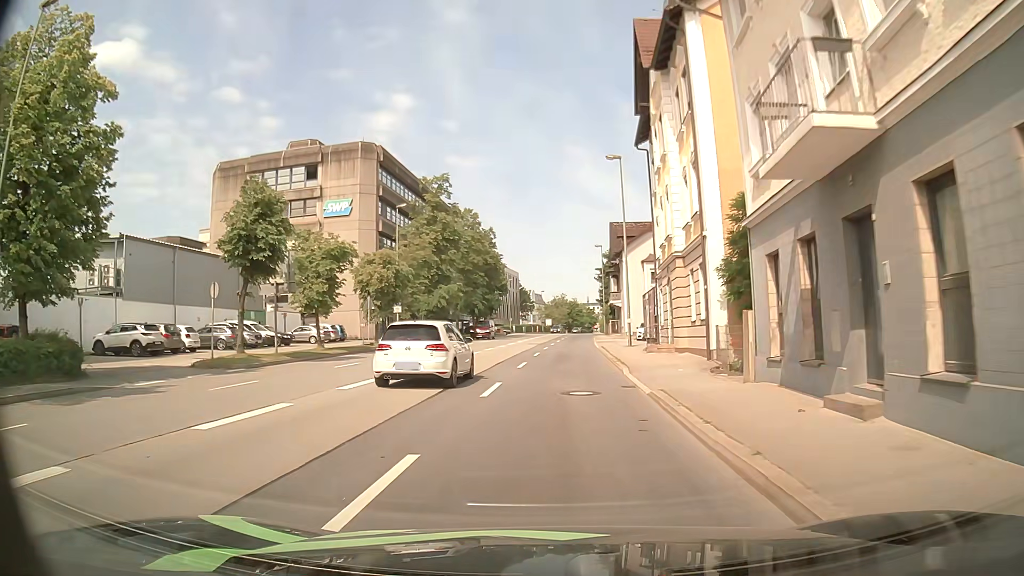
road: primary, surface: asphalt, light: Day
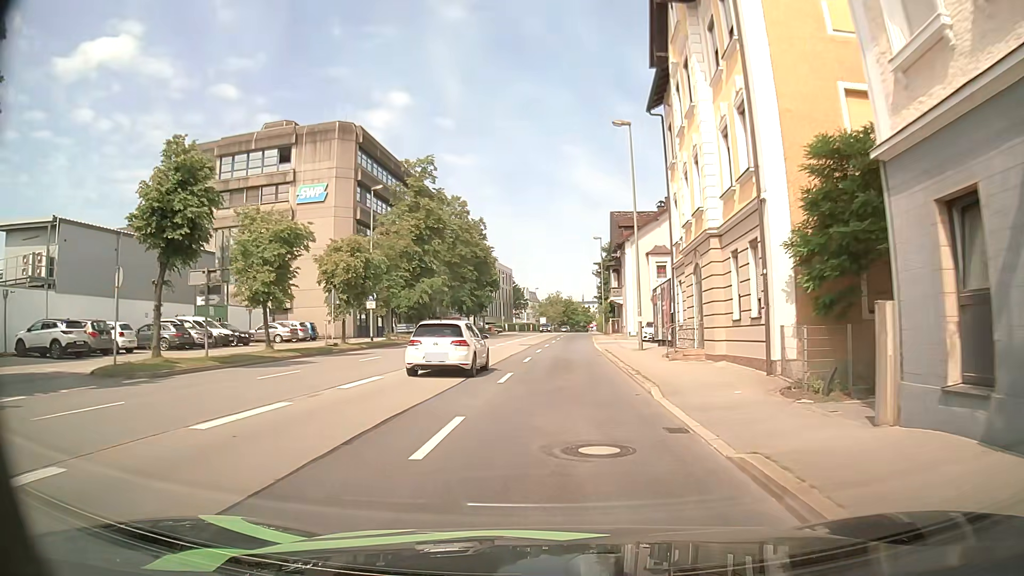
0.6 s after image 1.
(0.0, +6.1) m; 0°
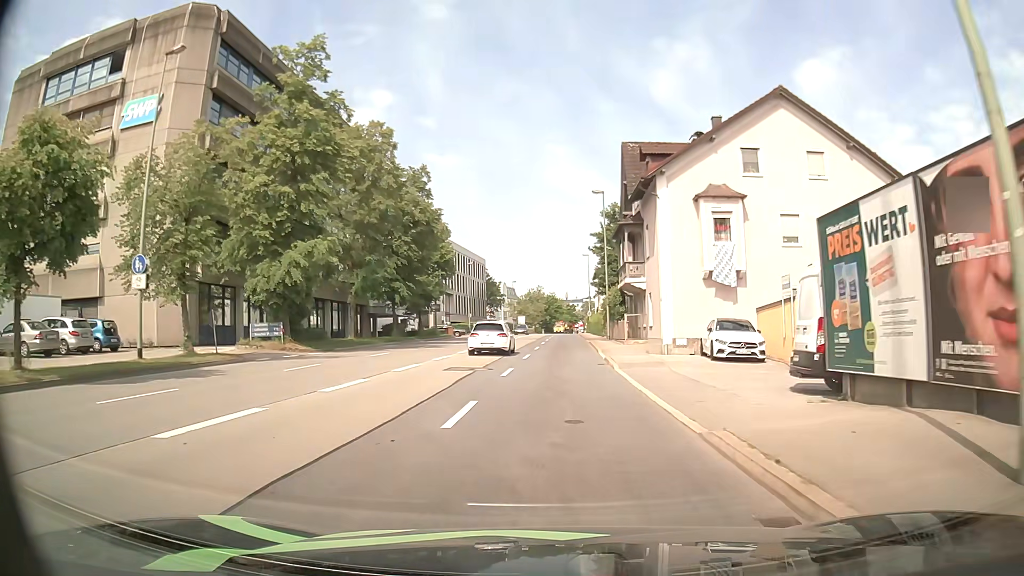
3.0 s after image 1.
(+0.6, +24.9) m; +2°
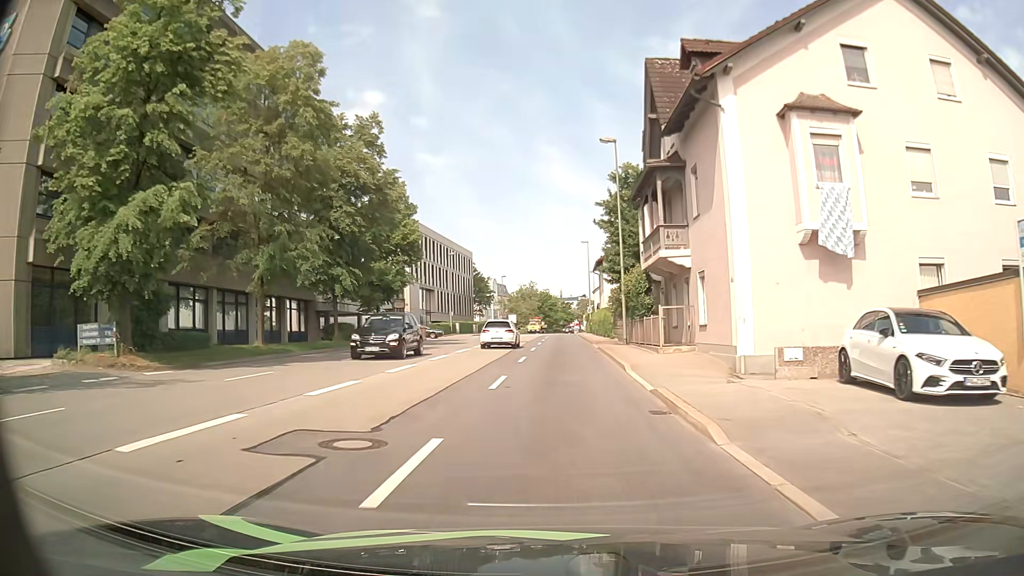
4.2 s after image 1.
(0.0, +13.0) m; 0°
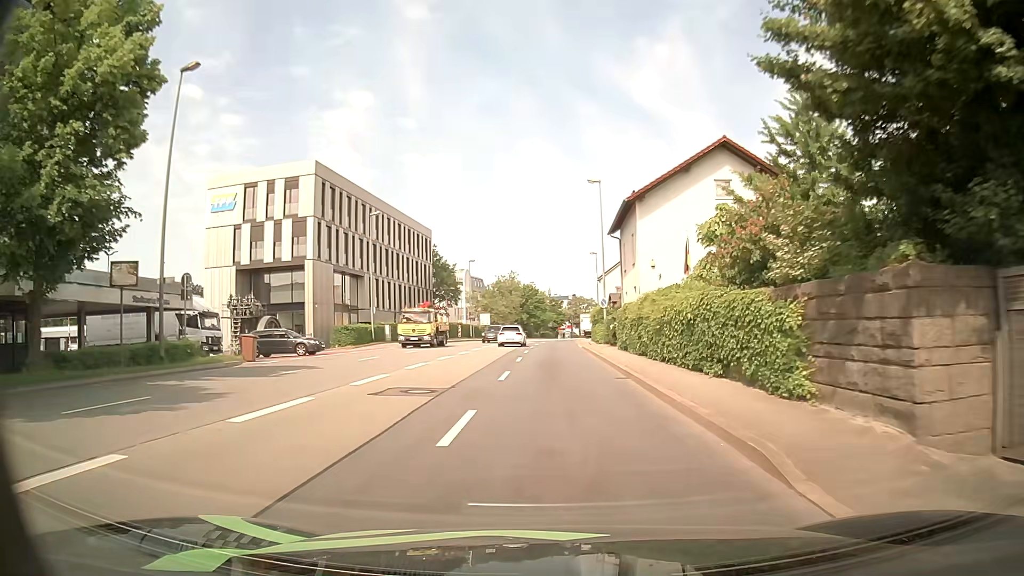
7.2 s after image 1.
(+0.4, +33.2) m; +1°
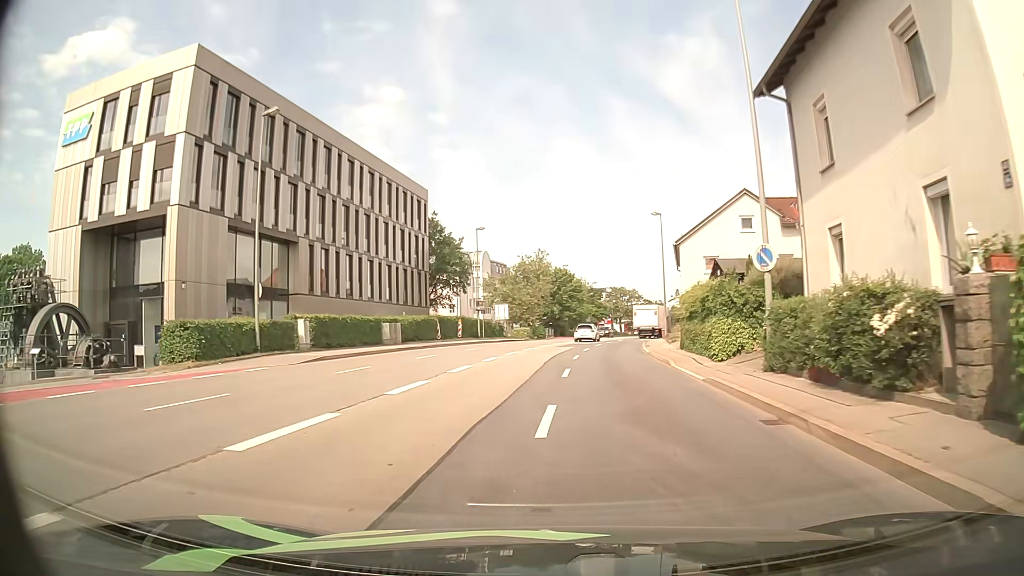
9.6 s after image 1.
(-0.6, +26.4) m; -3°
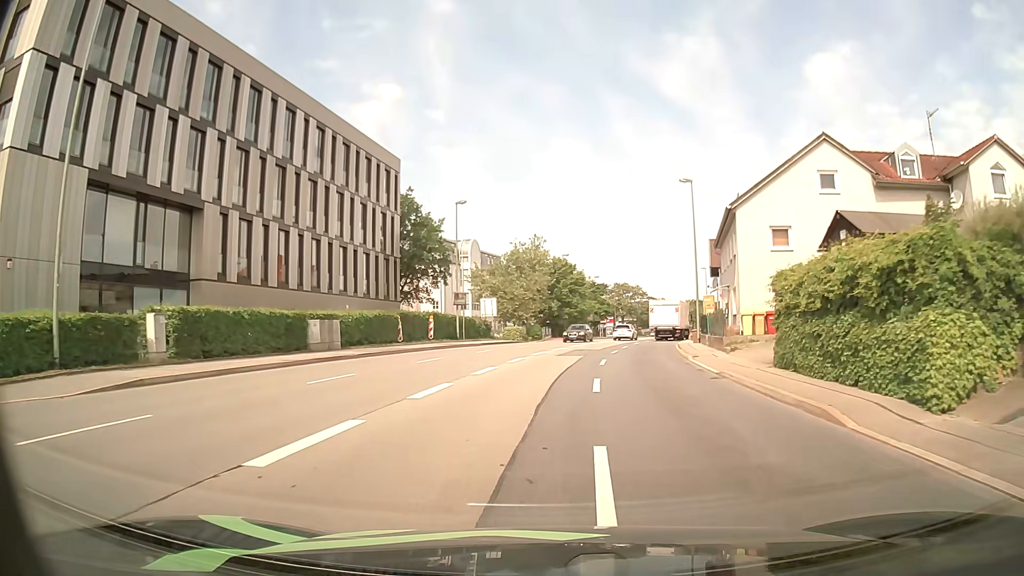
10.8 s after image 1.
(0.0, +12.7) m; 0°
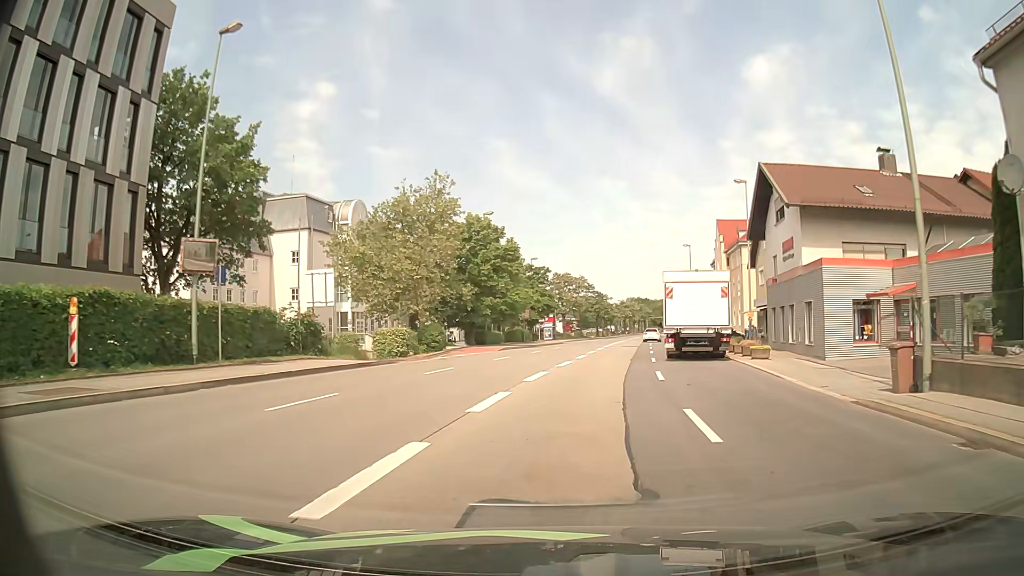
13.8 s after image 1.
(+1.4, +31.0) m; +6°
(0, +10) (+1, +20) (+2, +30) (+4, +40) (+6, +50) (+7, +59) (+9, +69) (+10, +79) (+11, +89) (+13, +99) m
